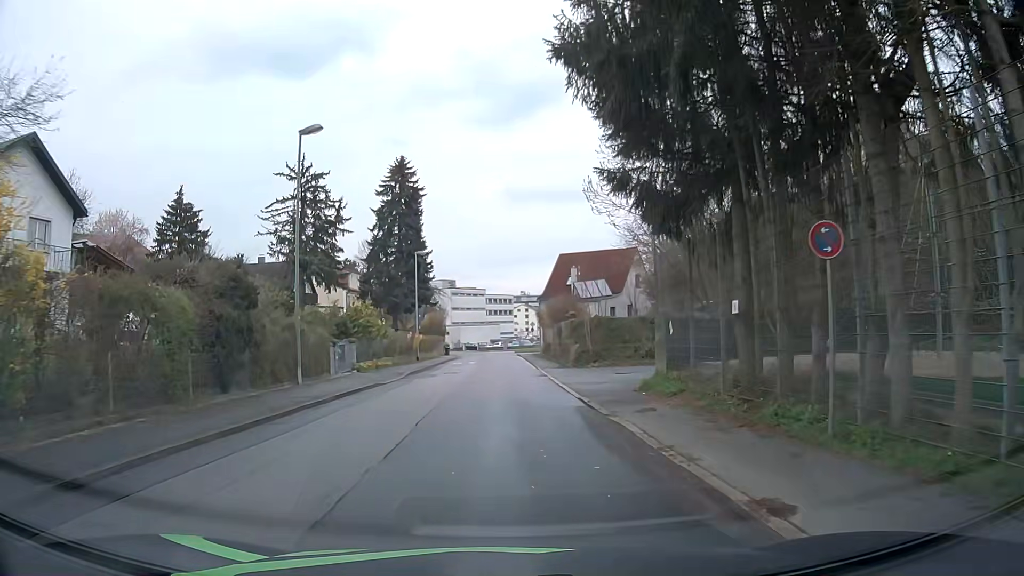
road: residential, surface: asphalt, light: Day
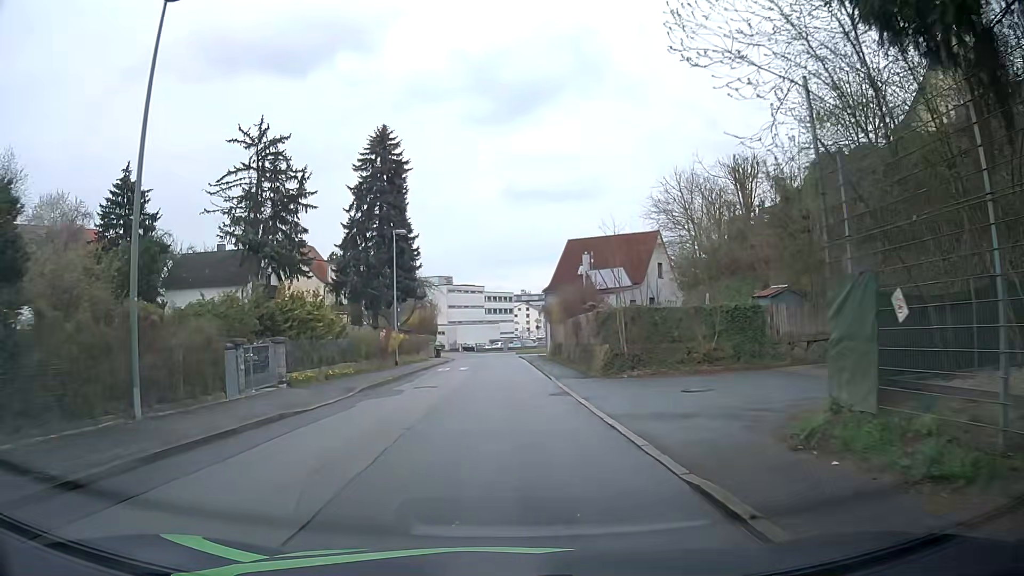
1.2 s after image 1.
(-0.1, +10.0) m; 0°
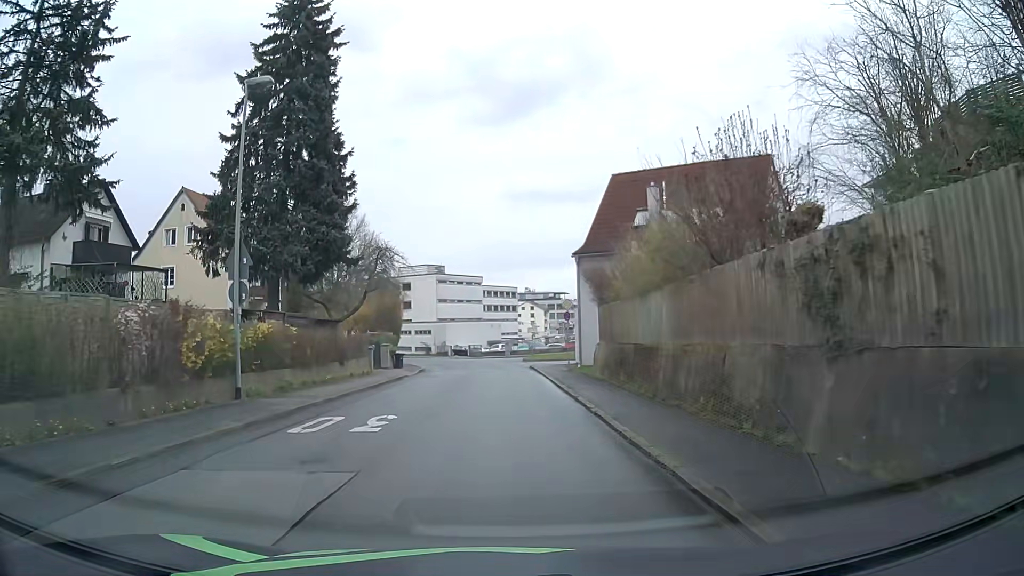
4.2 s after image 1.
(0.0, +24.9) m; 0°
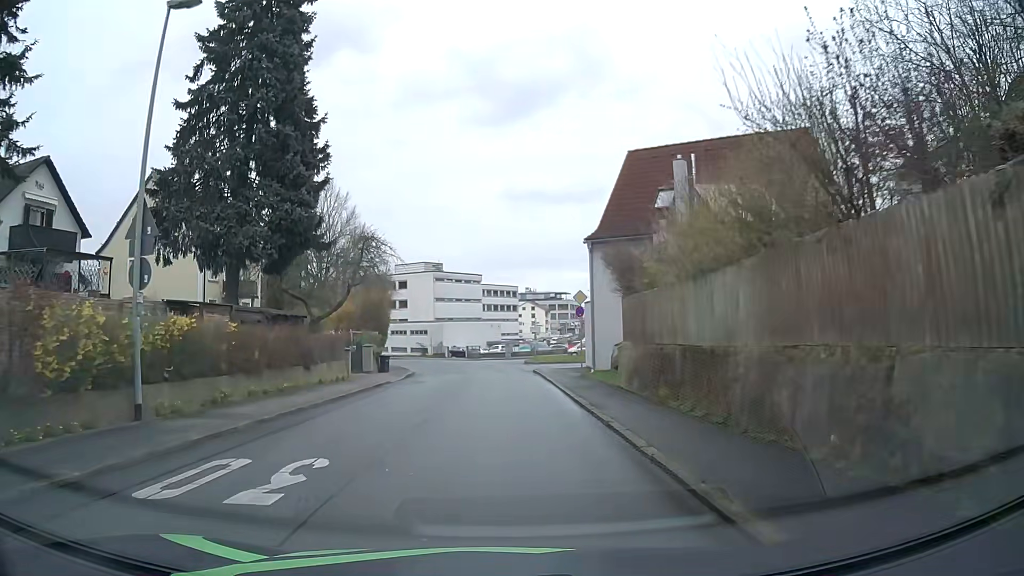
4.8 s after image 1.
(0.0, +4.9) m; 0°
(0, +10) (0, +20) (0, +30) (0, +40) (-1, +50) (-3, +60) (-5, +69) (-9, +79) (-14, +88) (-19, +96) m
